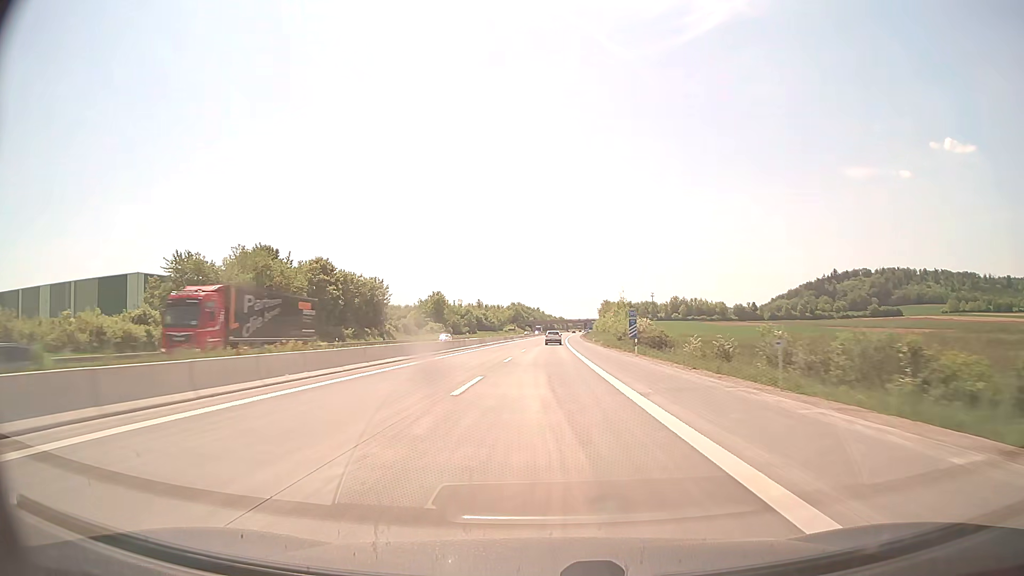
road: motorway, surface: concrete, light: Day
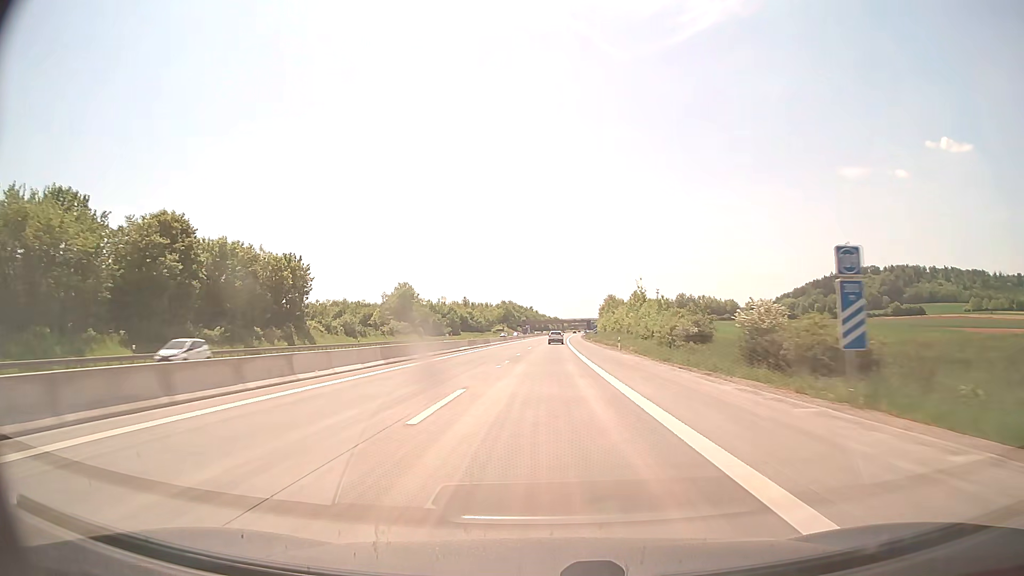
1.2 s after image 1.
(+0.2, +39.6) m; +1°
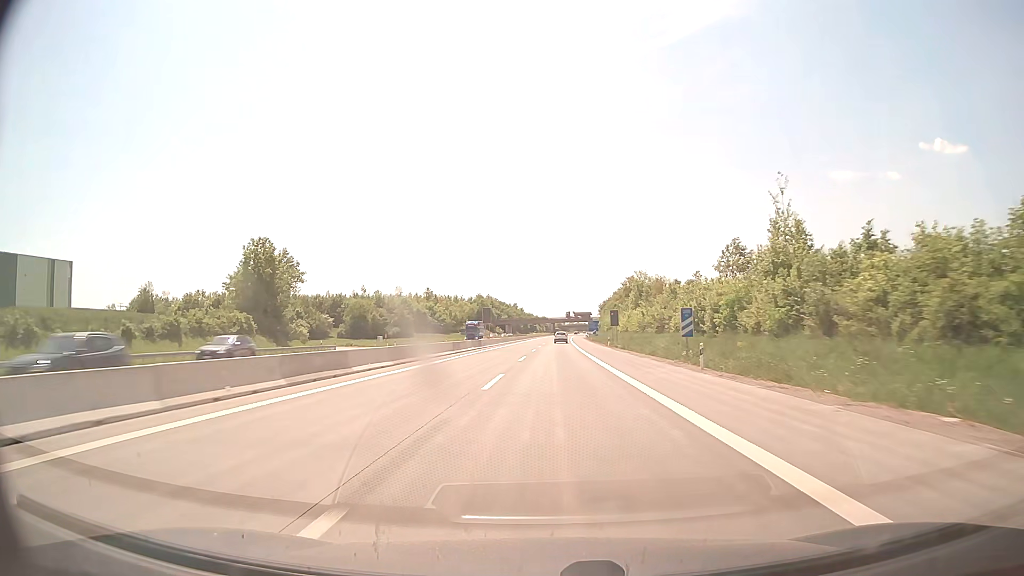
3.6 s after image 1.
(+0.5, +79.2) m; +1°
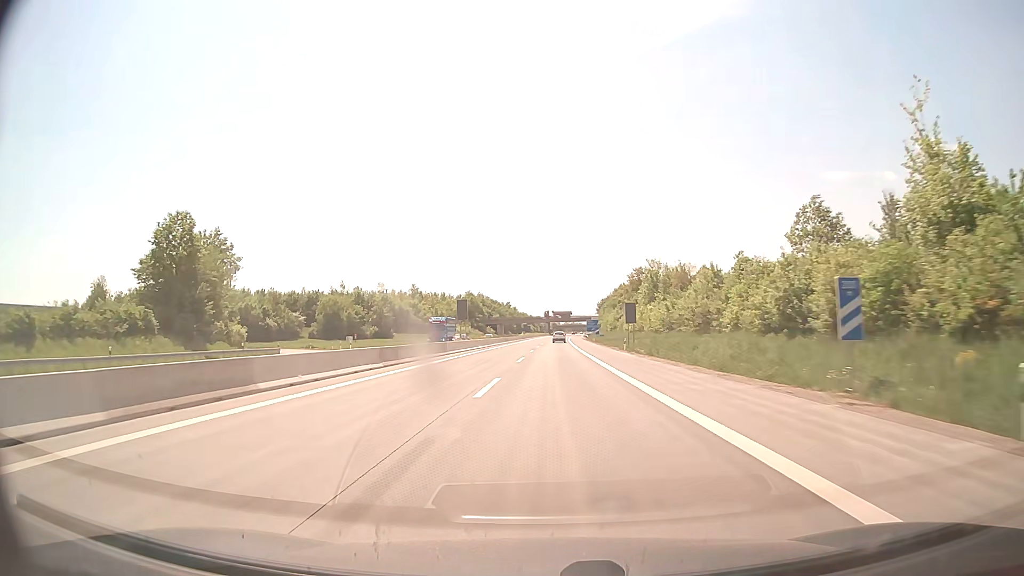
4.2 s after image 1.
(+0.1, +19.8) m; 0°
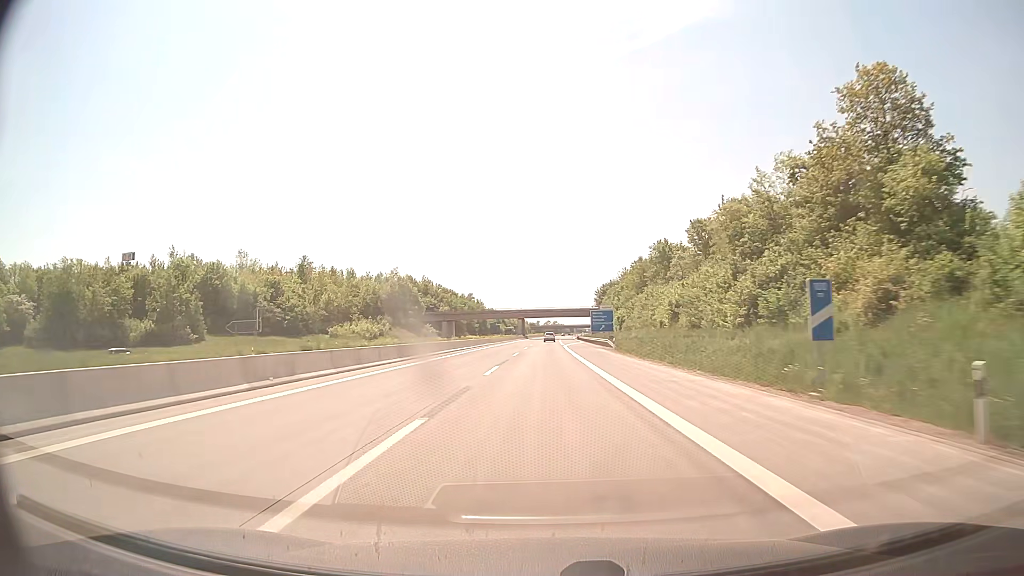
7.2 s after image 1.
(+1.9, +99.0) m; +2°
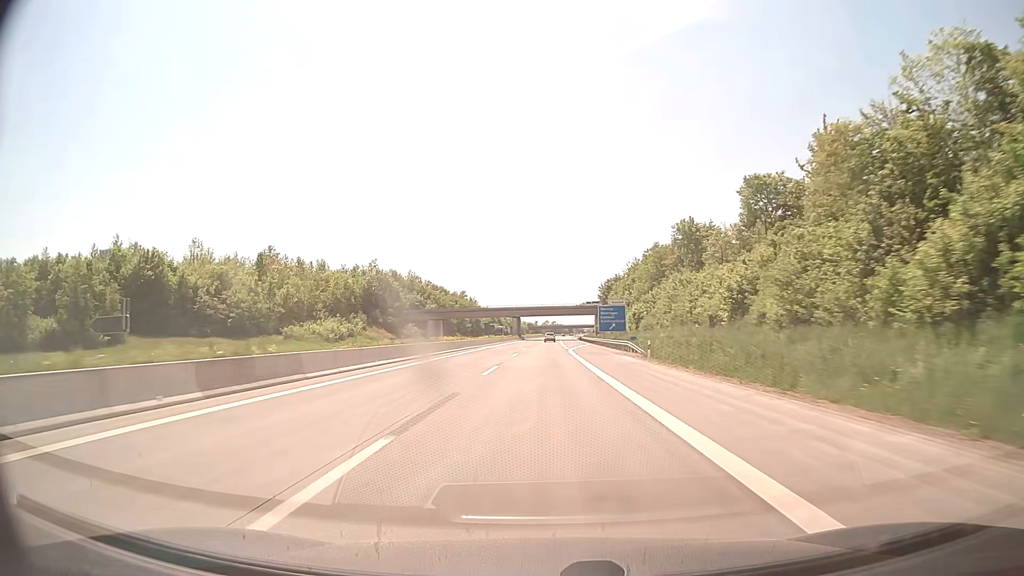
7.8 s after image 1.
(+0.1, +19.8) m; 0°
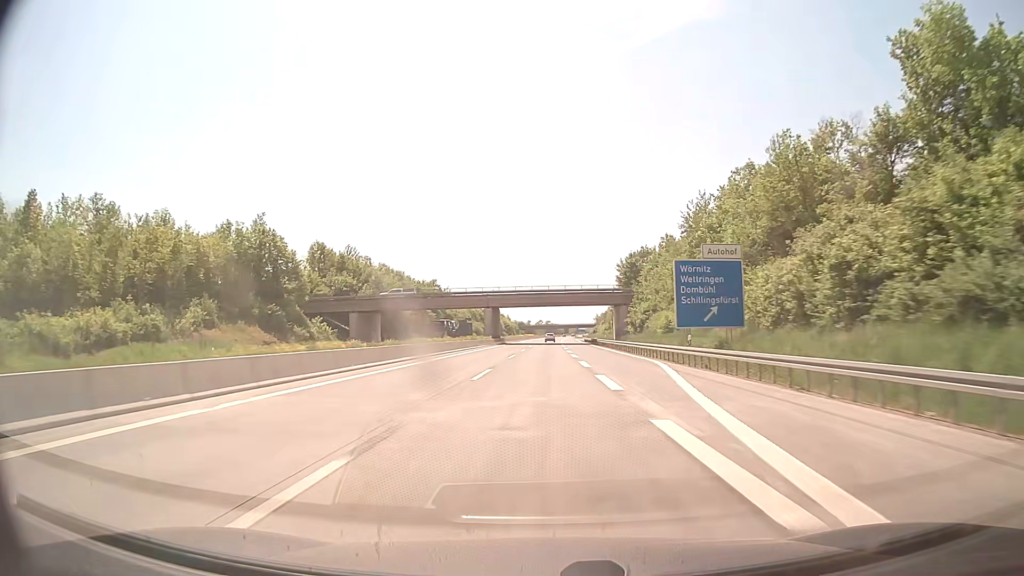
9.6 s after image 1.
(+0.3, +59.4) m; +1°
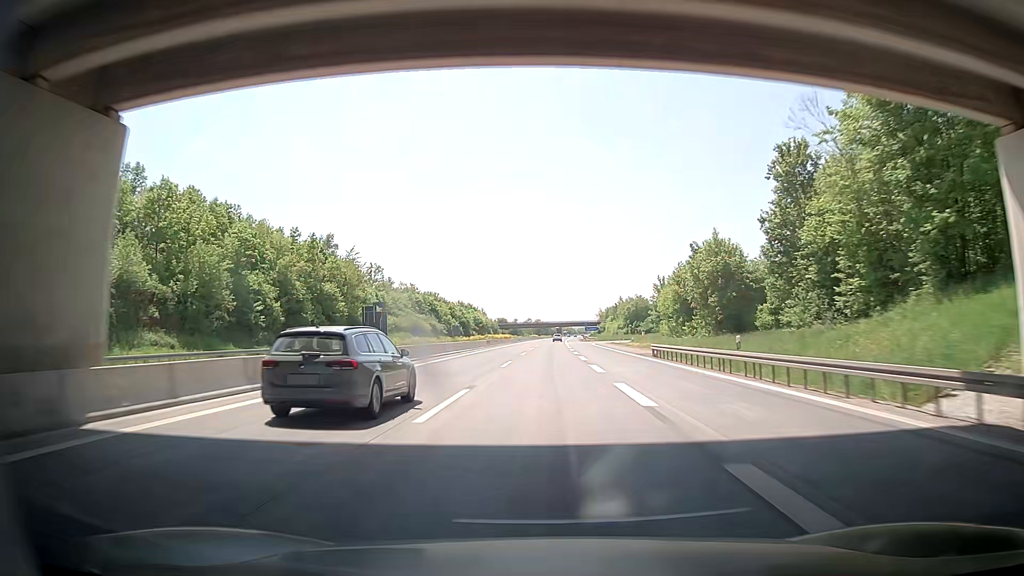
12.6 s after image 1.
(+0.7, +99.1) m; +1°
(0, +10) (0, +20) (0, +30) (0, +40) (0, +50) (+1, +60) (+1, +70) (+1, +80) (+1, +90) (+2, +100) m
